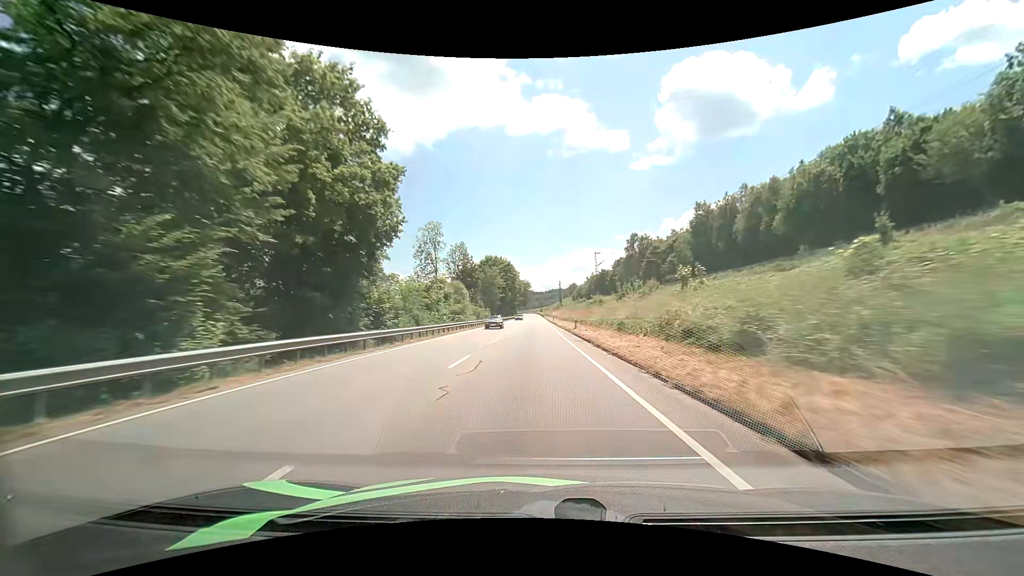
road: primary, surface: asphalt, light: Day
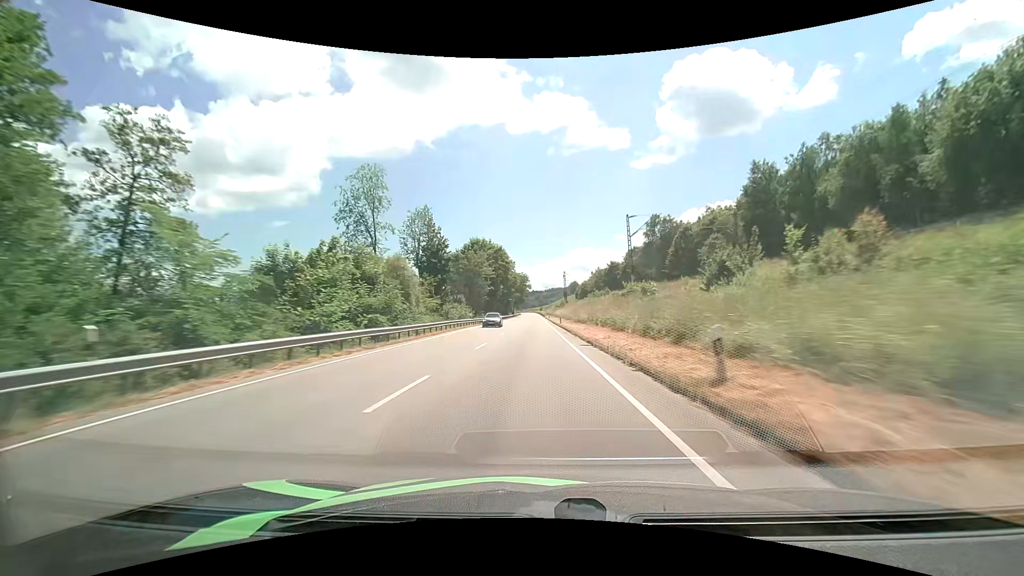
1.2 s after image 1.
(0.0, +30.4) m; 0°
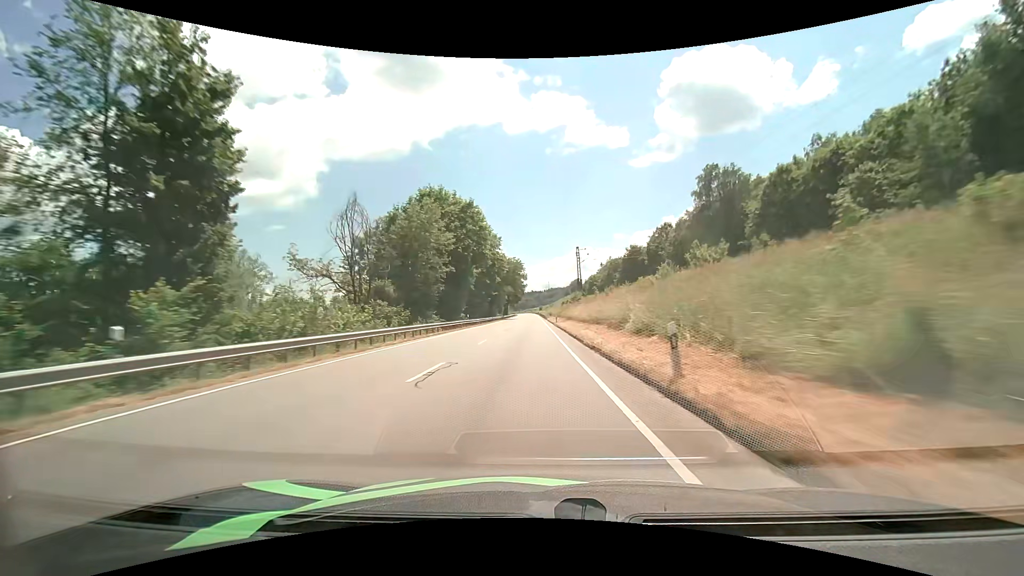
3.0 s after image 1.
(+0.1, +45.9) m; 0°
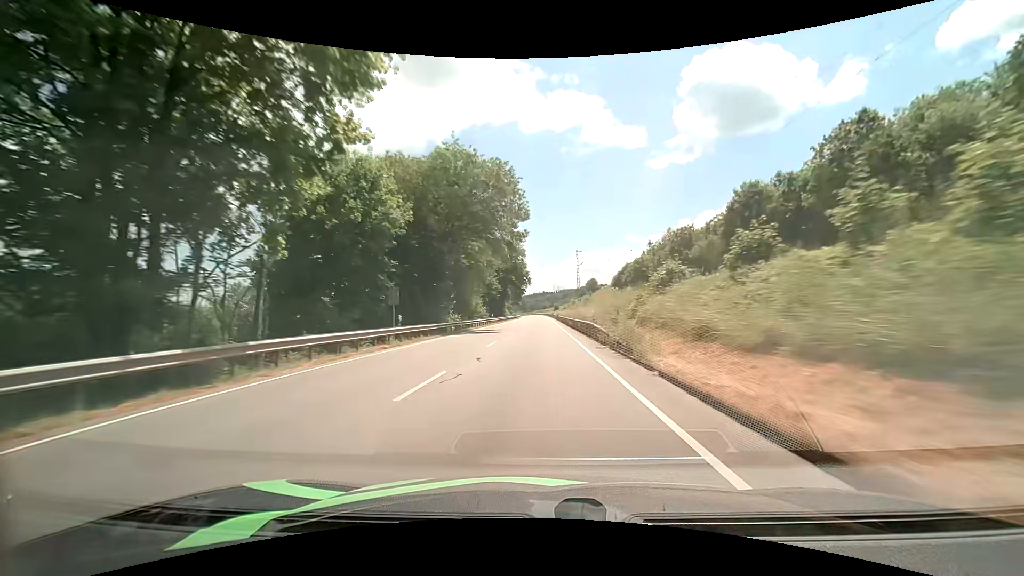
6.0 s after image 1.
(-0.6, +75.9) m; -1°
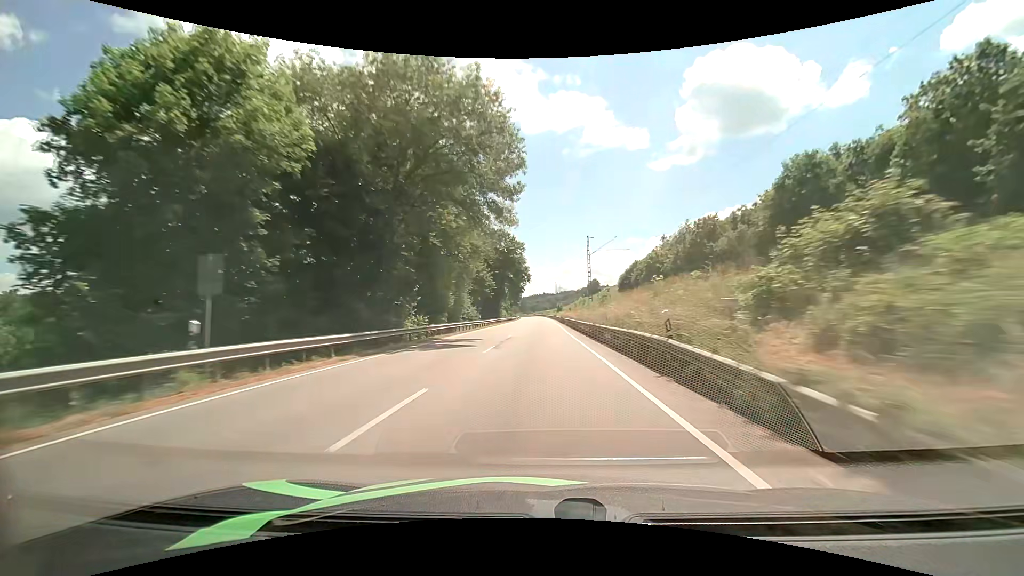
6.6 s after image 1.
(0.0, +14.9) m; 0°
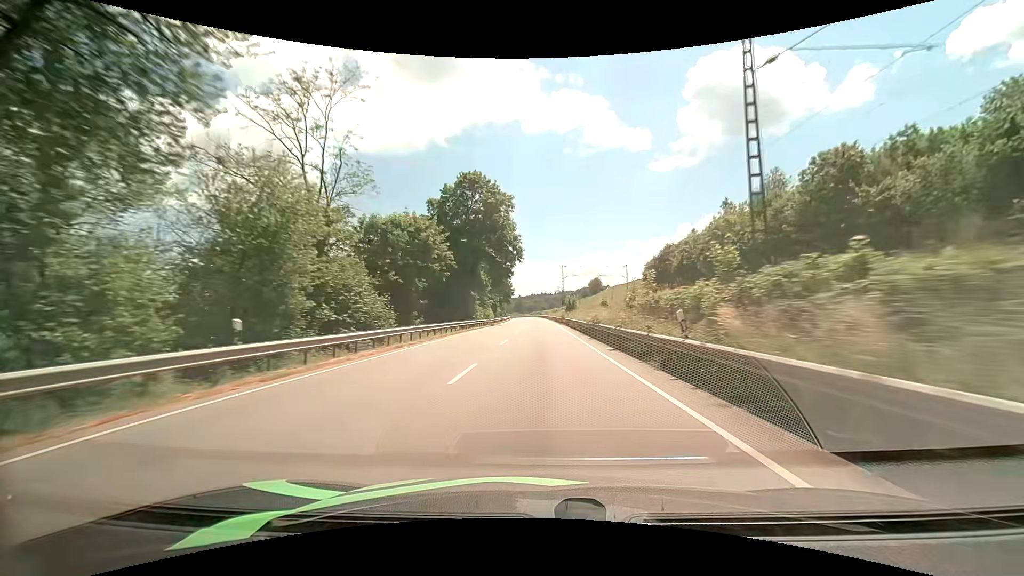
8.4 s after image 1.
(+0.1, +44.4) m; 0°
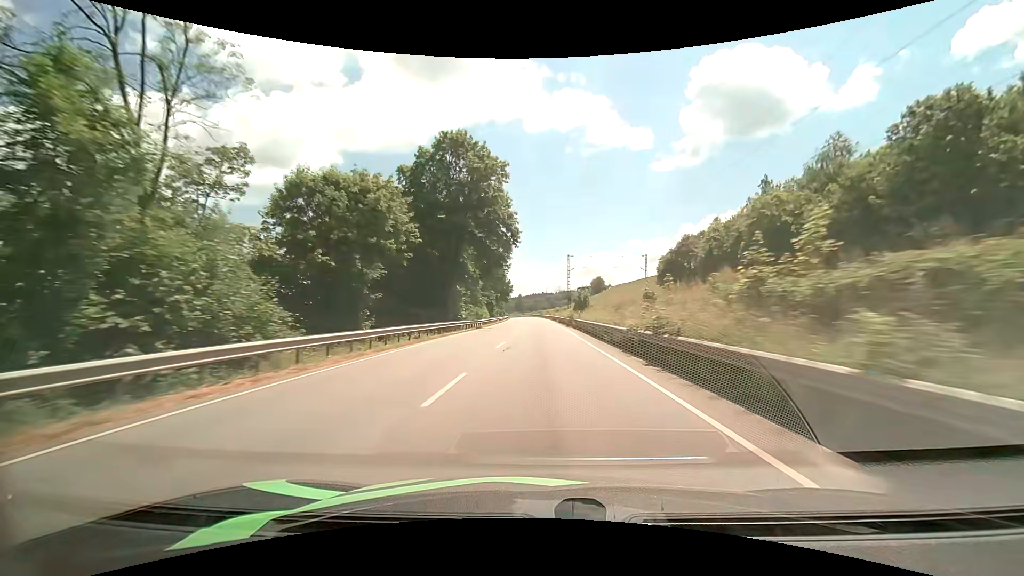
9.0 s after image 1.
(0.0, +14.7) m; 0°
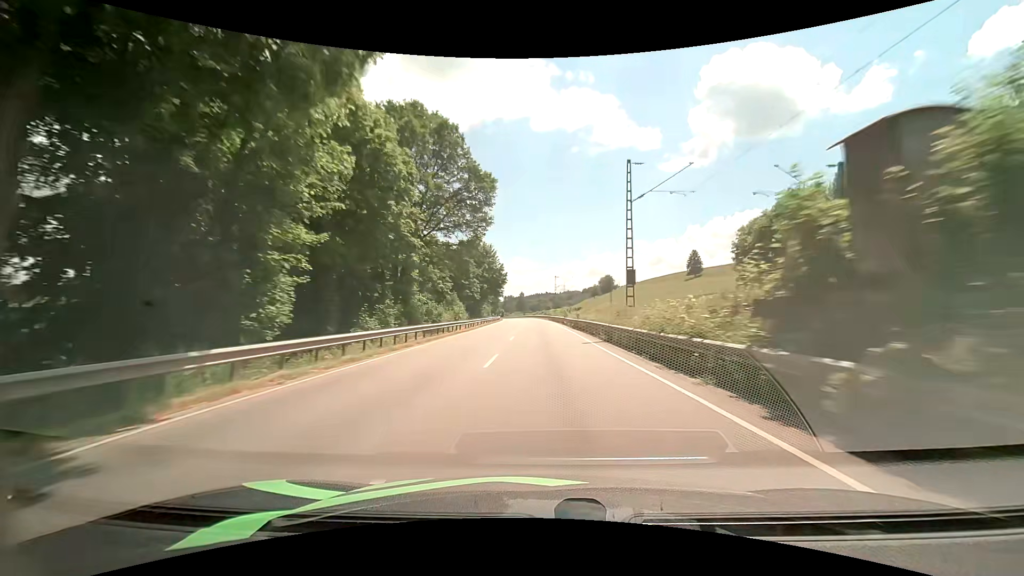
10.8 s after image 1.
(-0.2, +43.8) m; 0°
(0, +10) (0, +20) (0, +30) (0, +40) (0, +50) (0, +60) (0, +70) (-1, +80) (-1, +90) (-1, +100) m
